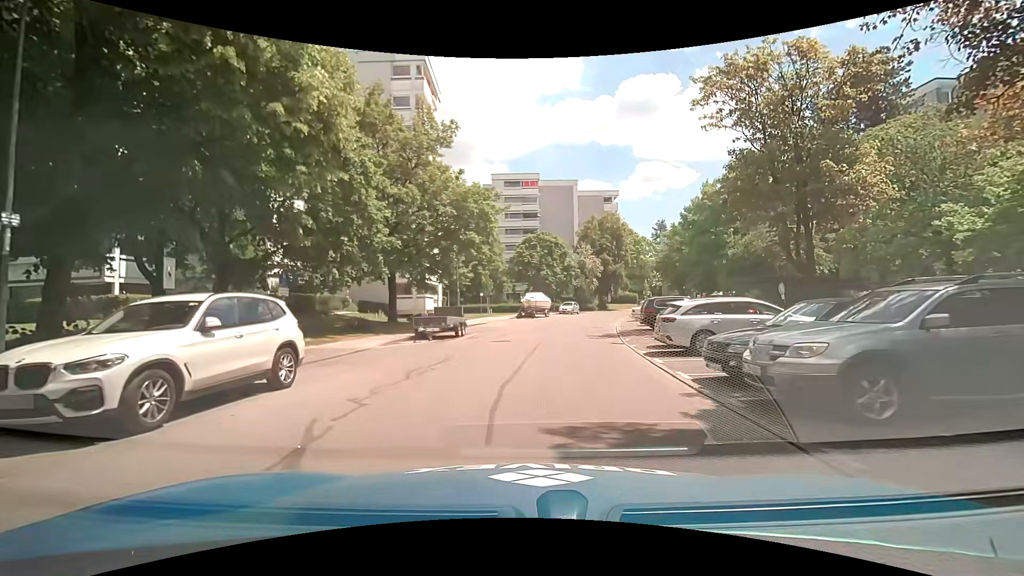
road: residential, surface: asphalt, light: Day
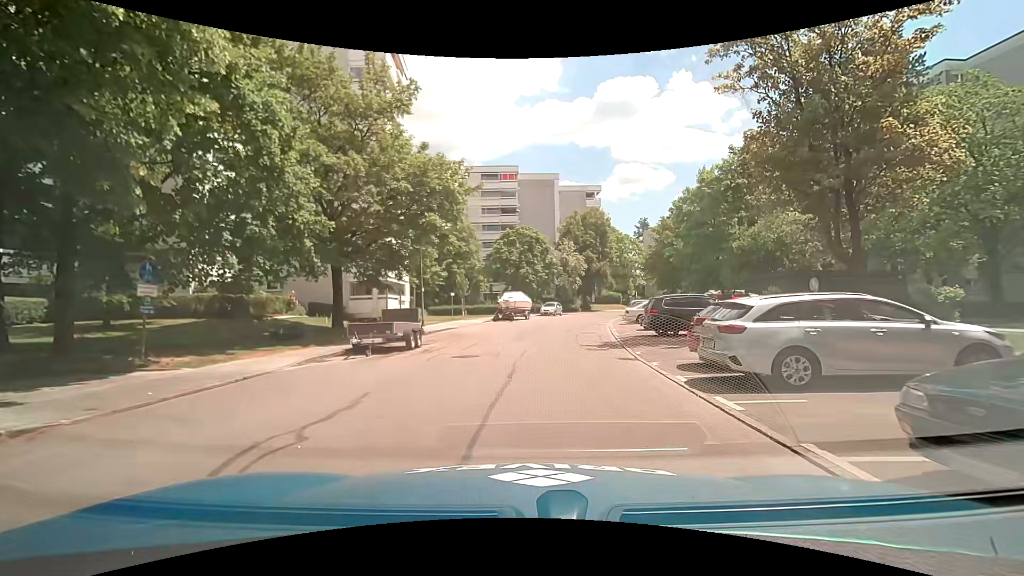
(+0.2, +5.4) m; +3°
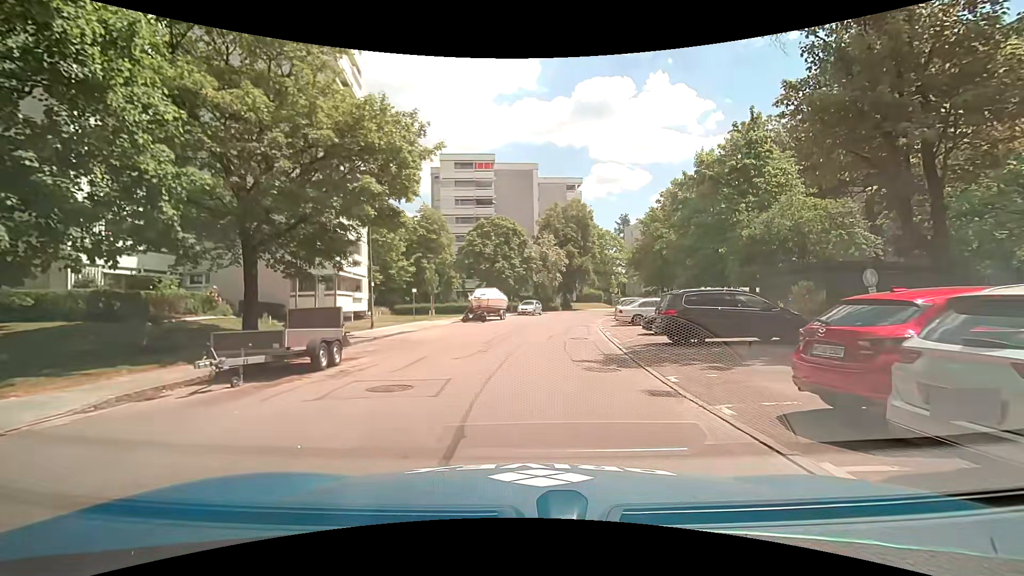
(+0.1, +5.5) m; +3°
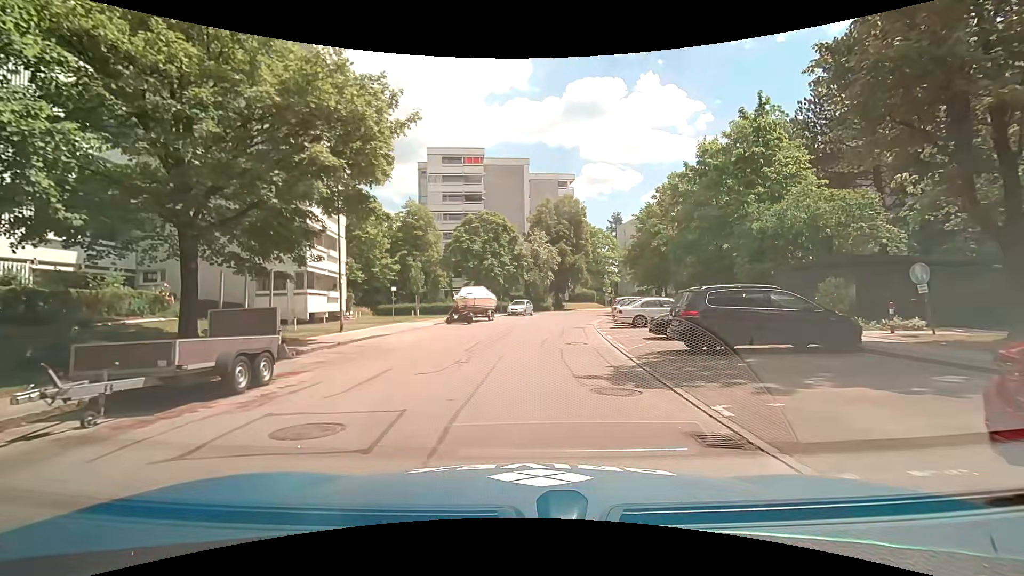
(0.0, +2.7) m; +1°
